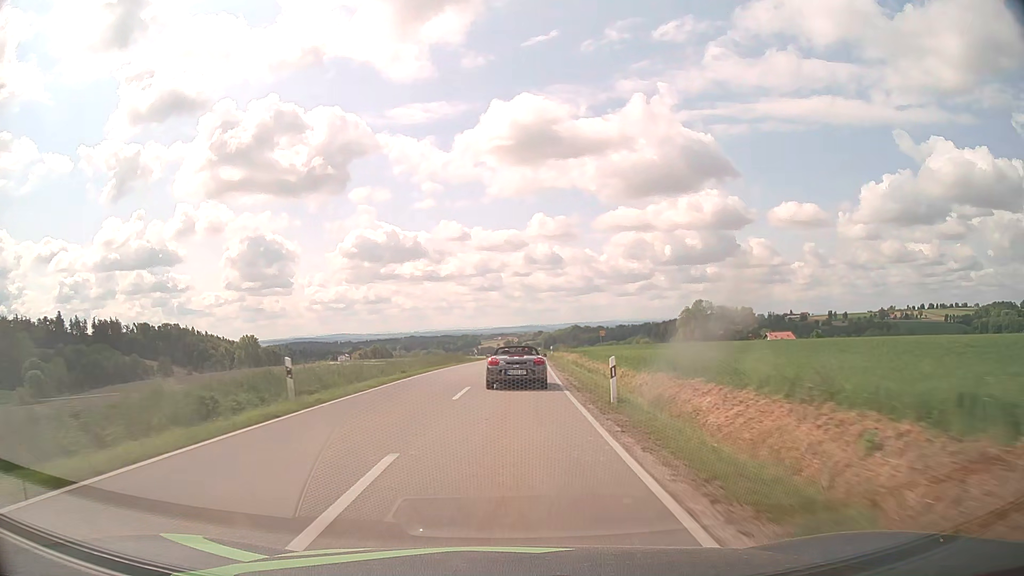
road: tertiary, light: Day
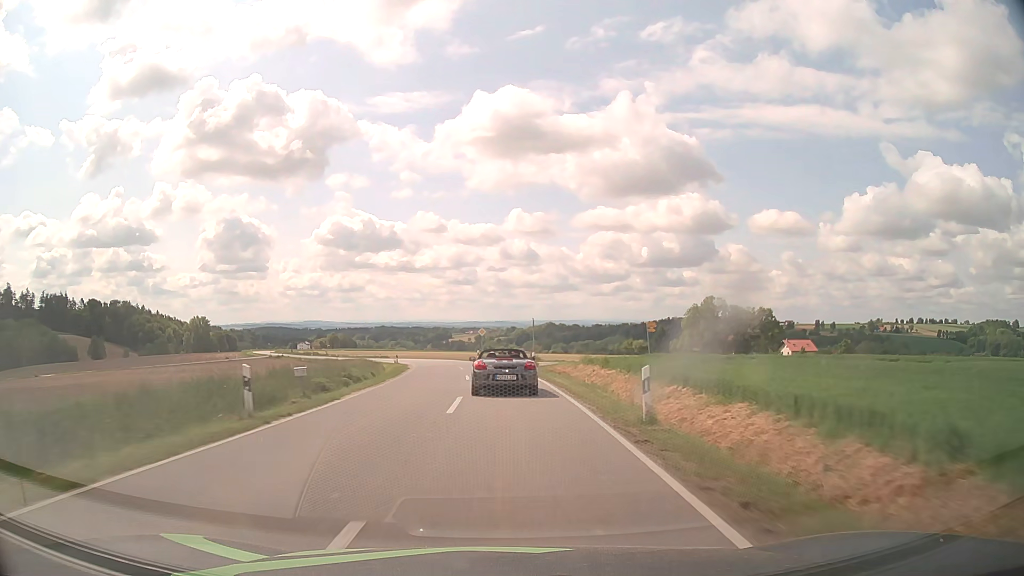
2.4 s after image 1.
(+1.2, +51.0) m; +2°
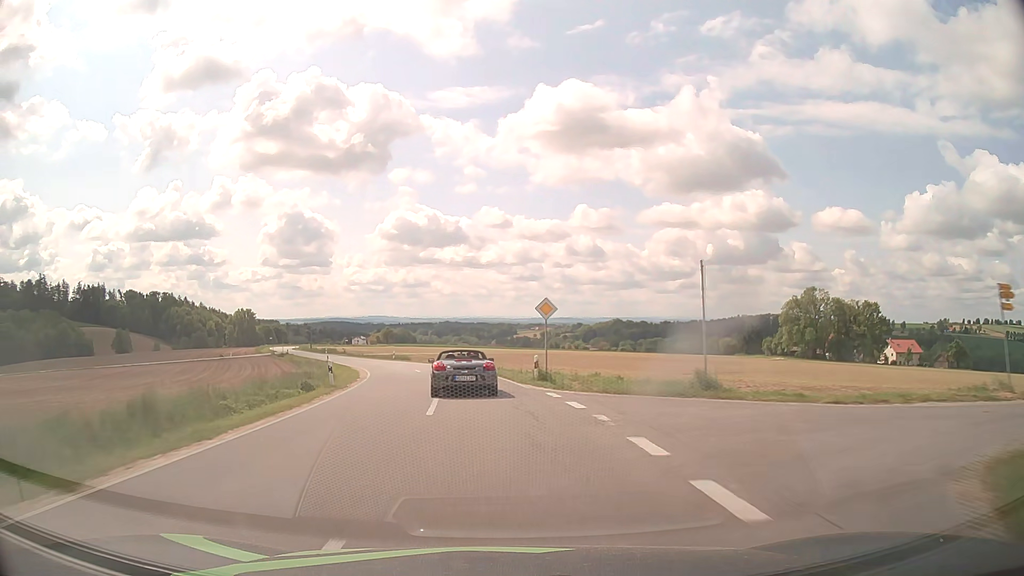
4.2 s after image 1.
(-1.0, +36.5) m; -5°
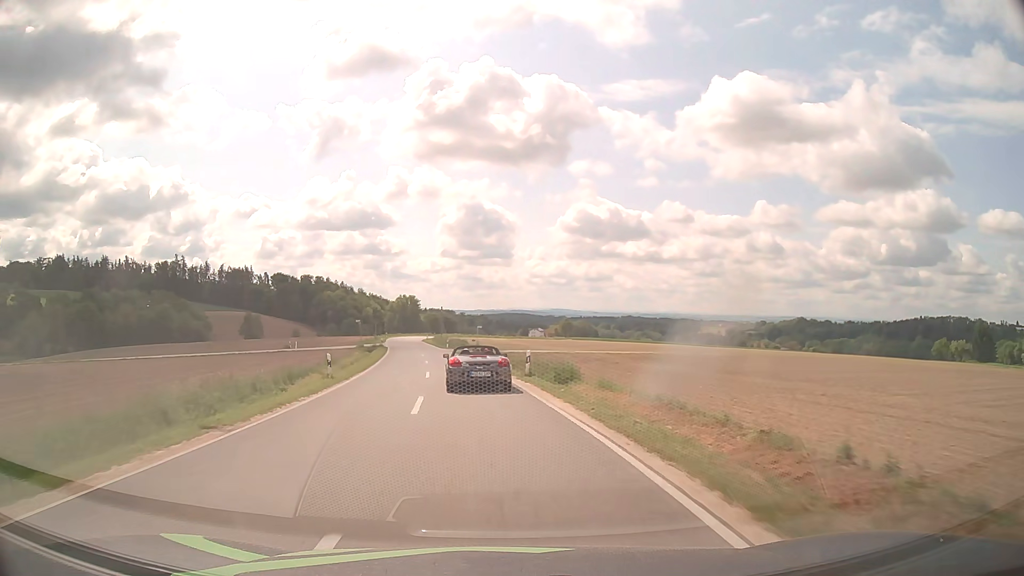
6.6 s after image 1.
(-6.0, +47.9) m; -15°
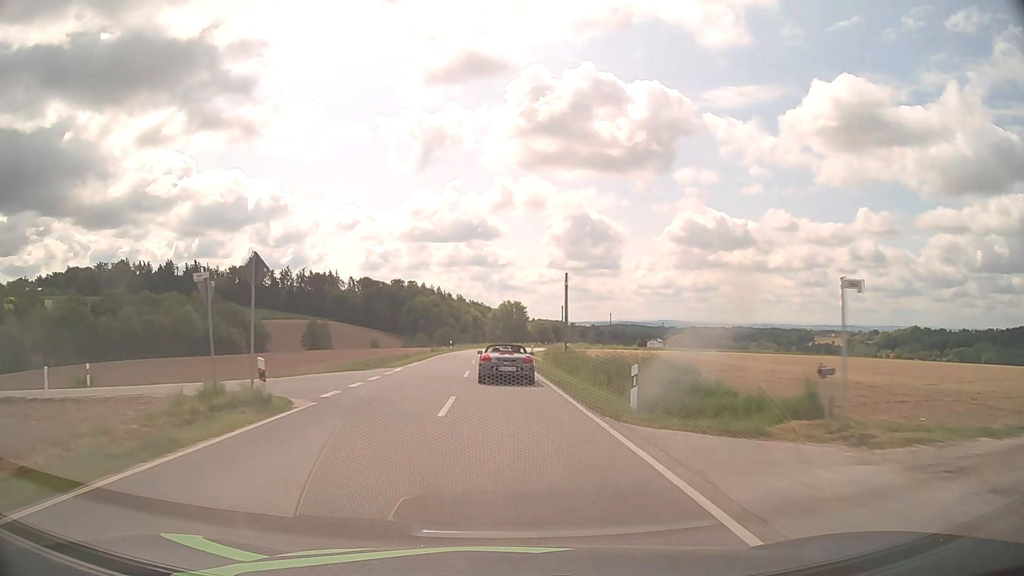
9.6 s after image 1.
(-6.8, +60.8) m; -9°
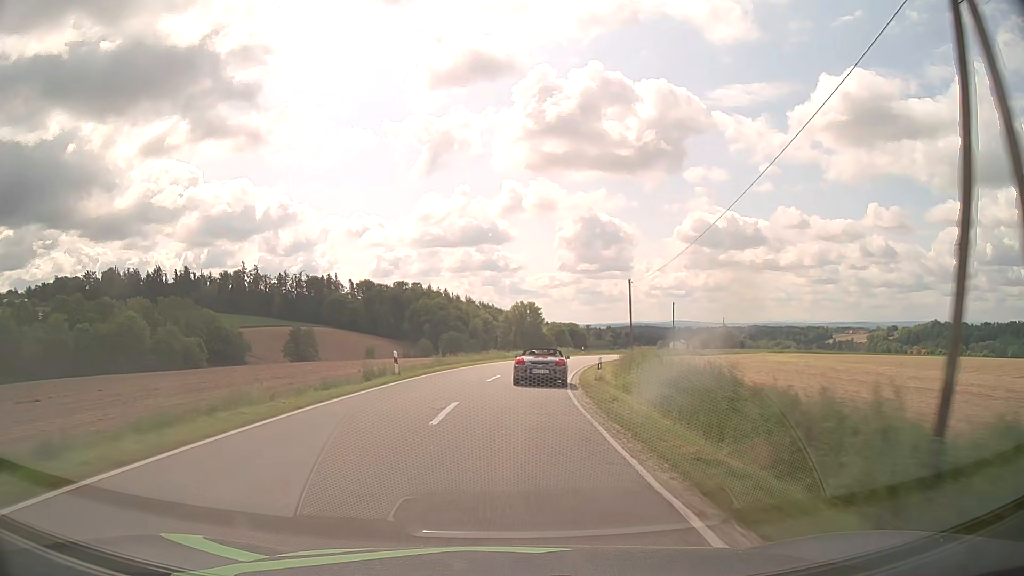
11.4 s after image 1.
(-0.5, +37.0) m; -1°
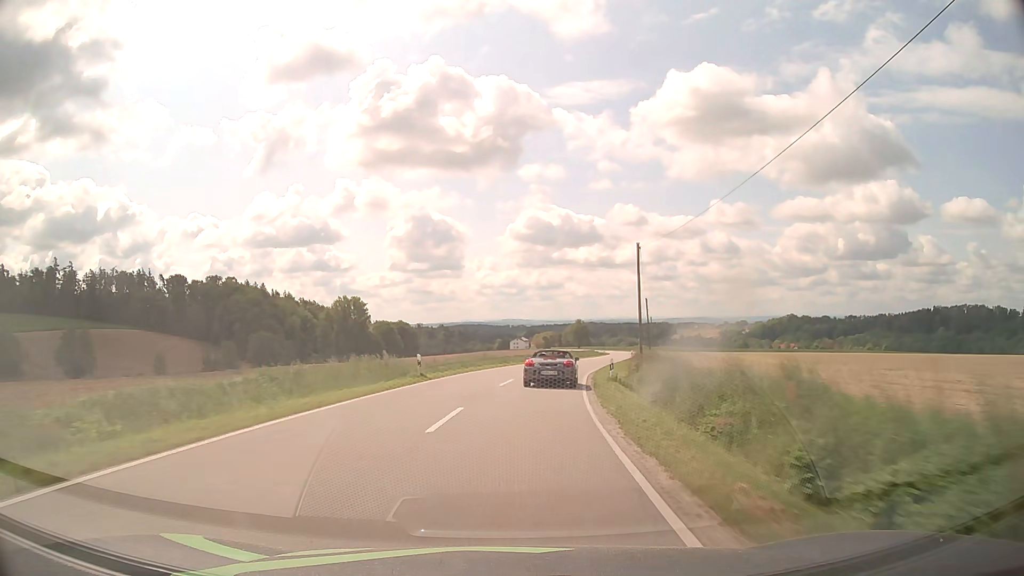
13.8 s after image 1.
(+4.9, +48.3) m; +14°
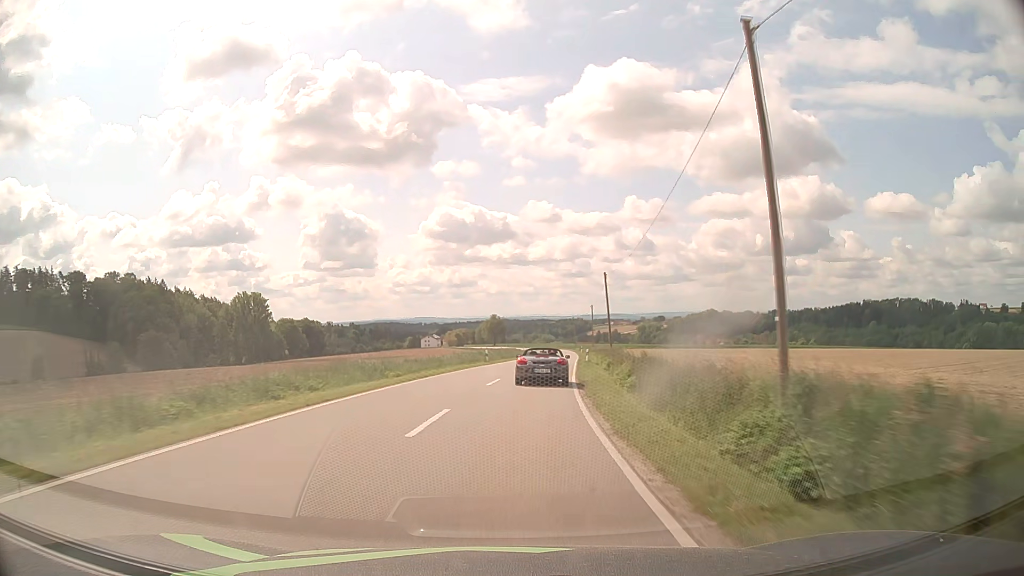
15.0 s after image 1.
(+1.6, +24.9) m; +7°
(0, +10) (+1, +20) (+2, +30) (+3, +40) (+4, +50) (+5, +60) (+6, +70) (+7, +80) (+8, +90) (+9, +100) m
